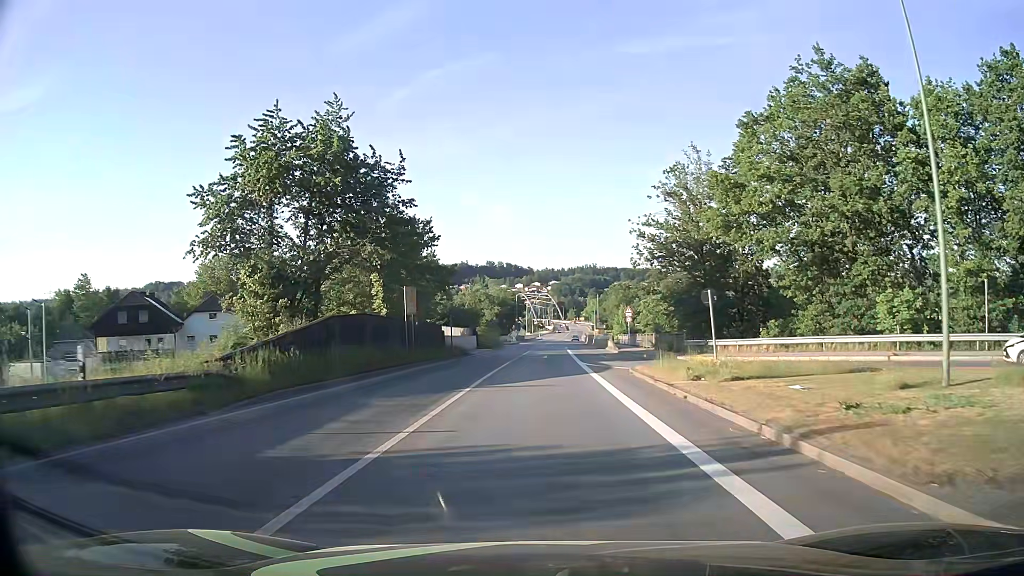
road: primary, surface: asphalt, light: Day
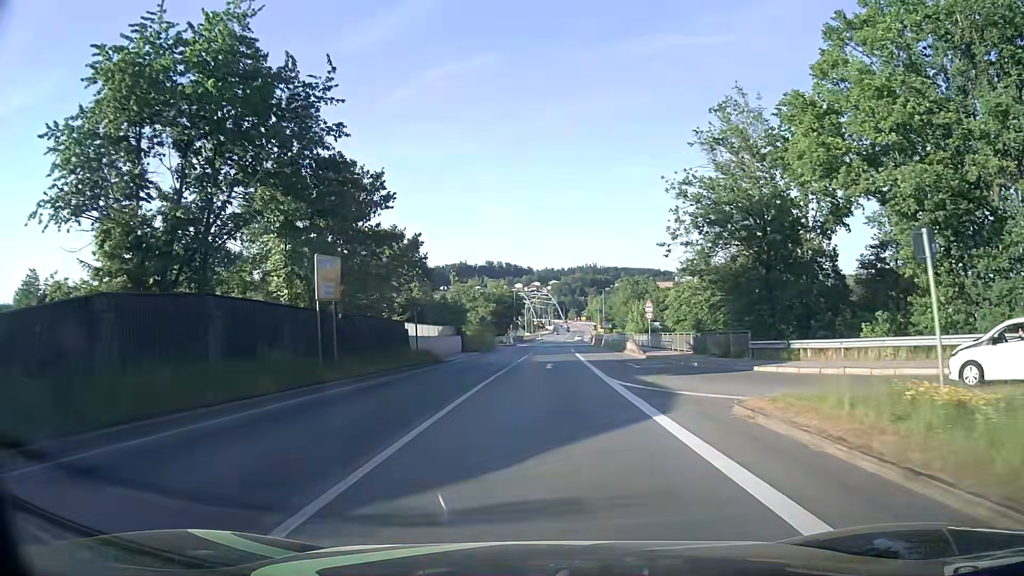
(0.0, +13.0) m; 0°
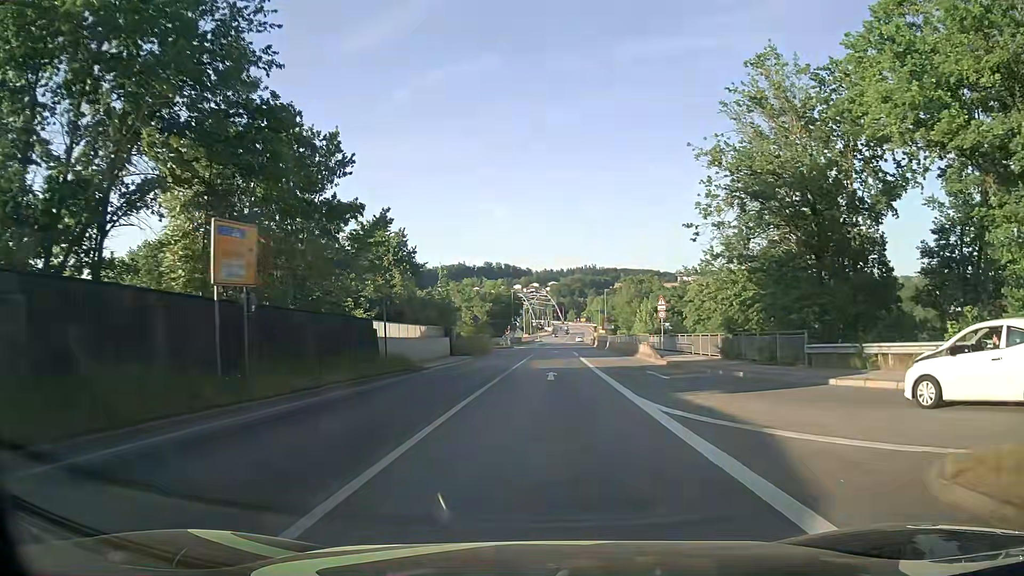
(0.0, +6.4) m; 0°
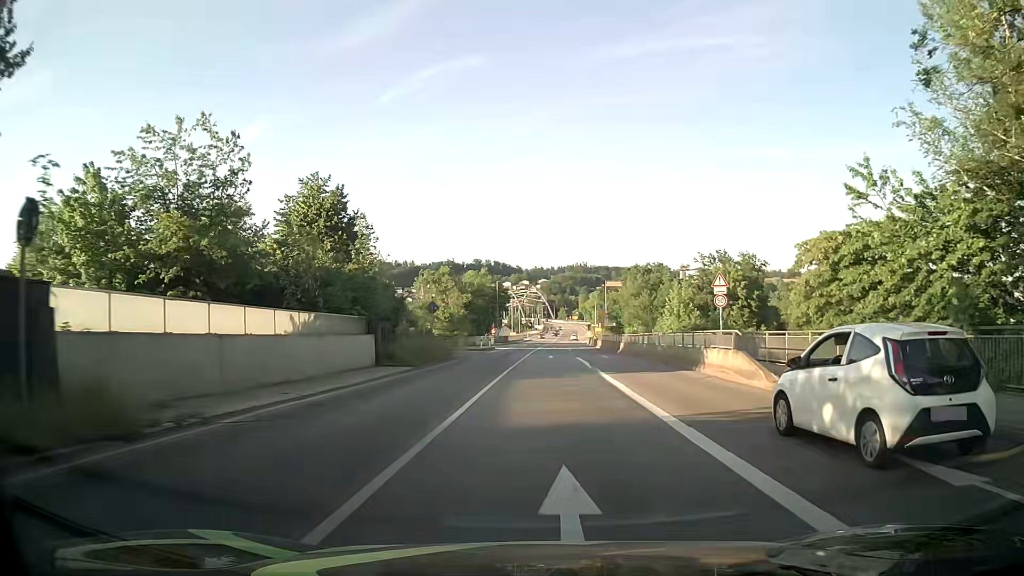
(+0.1, +19.1) m; +1°
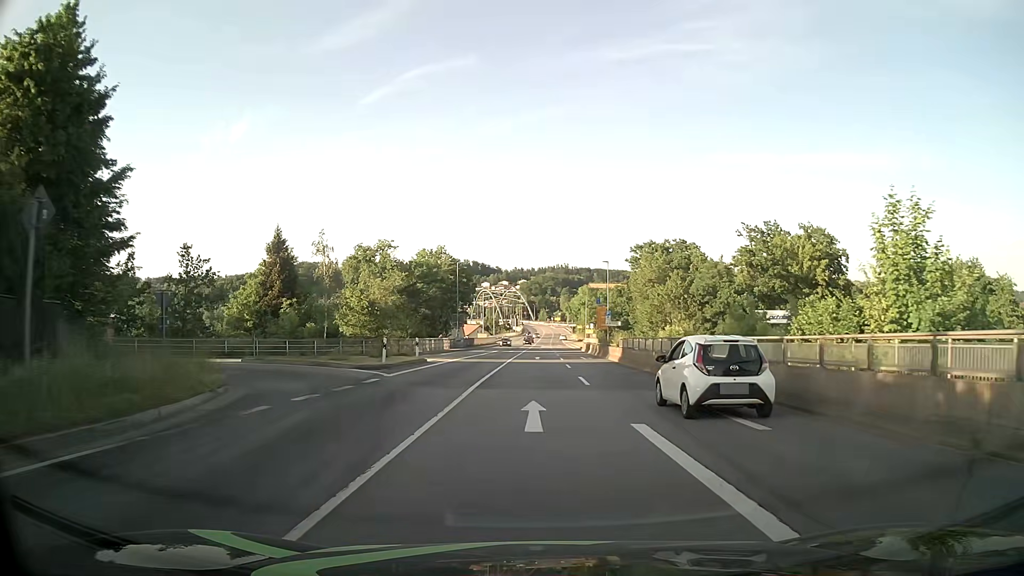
(+0.4, +31.9) m; +2°
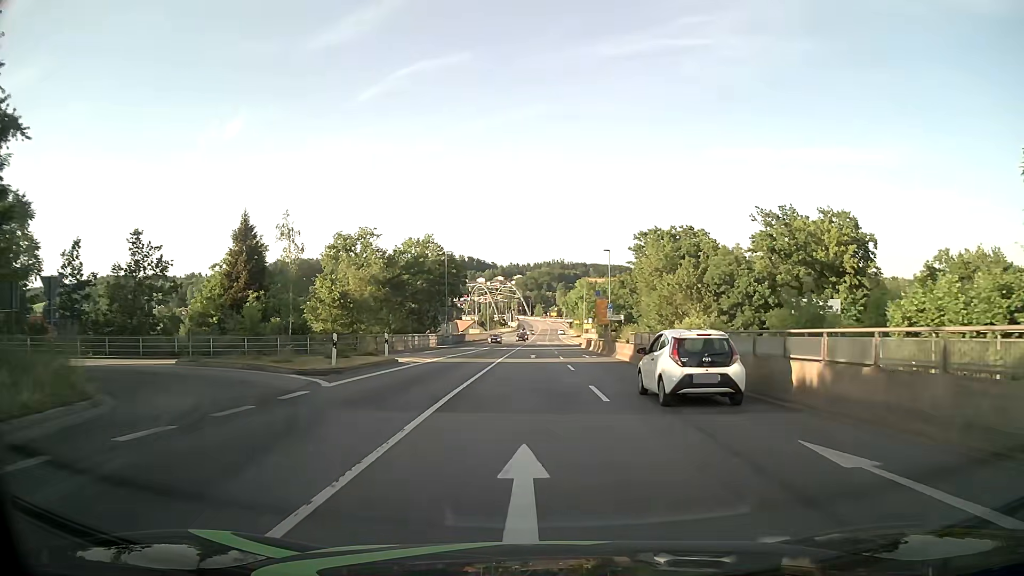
(0.0, +6.6) m; 0°
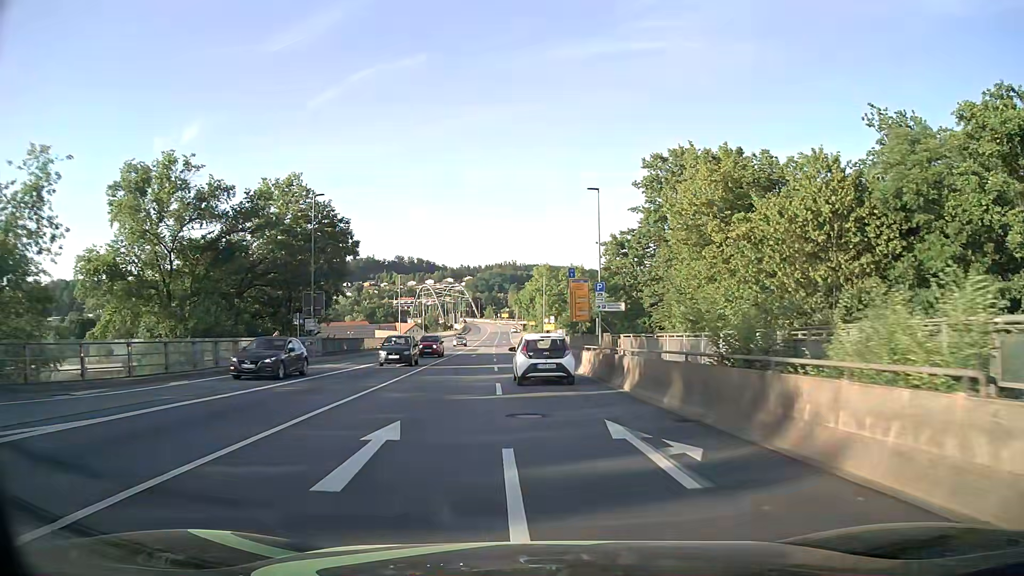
(+1.0, +33.4) m; +4°
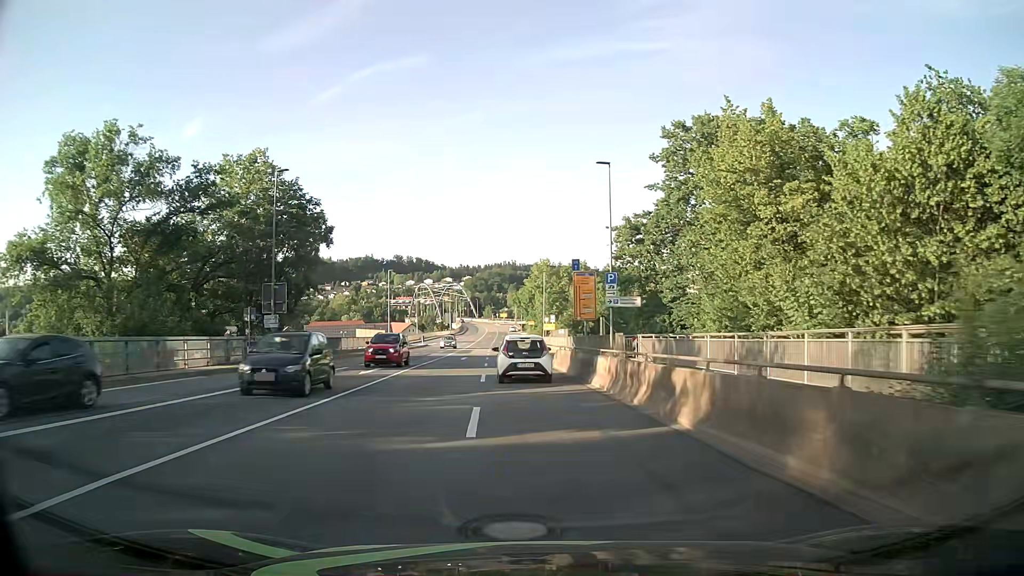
(0.0, +6.8) m; 0°
(0, +10) (0, +20) (-1, +30) (-1, +40) (-2, +50) (-3, +60) (-3, +70) (-4, +80) (-4, +90) (-5, +100) m
